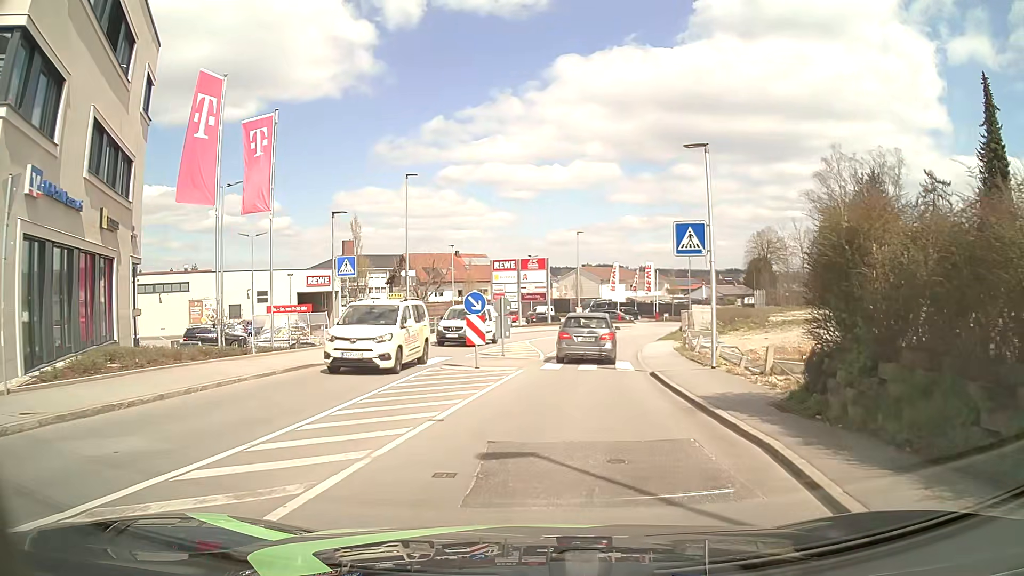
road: tertiary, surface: asphalt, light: Day
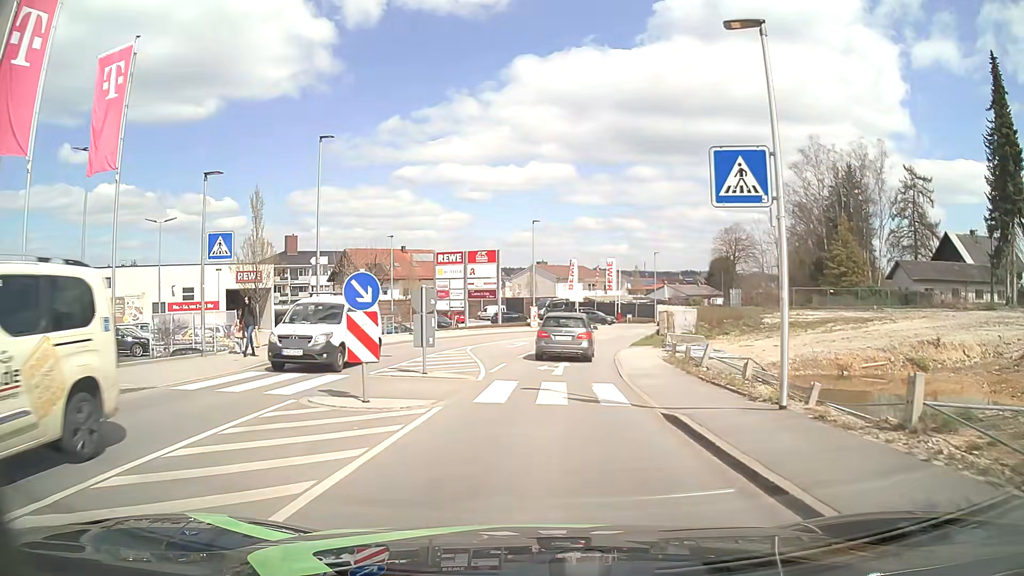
(+0.3, +7.4) m; +4°
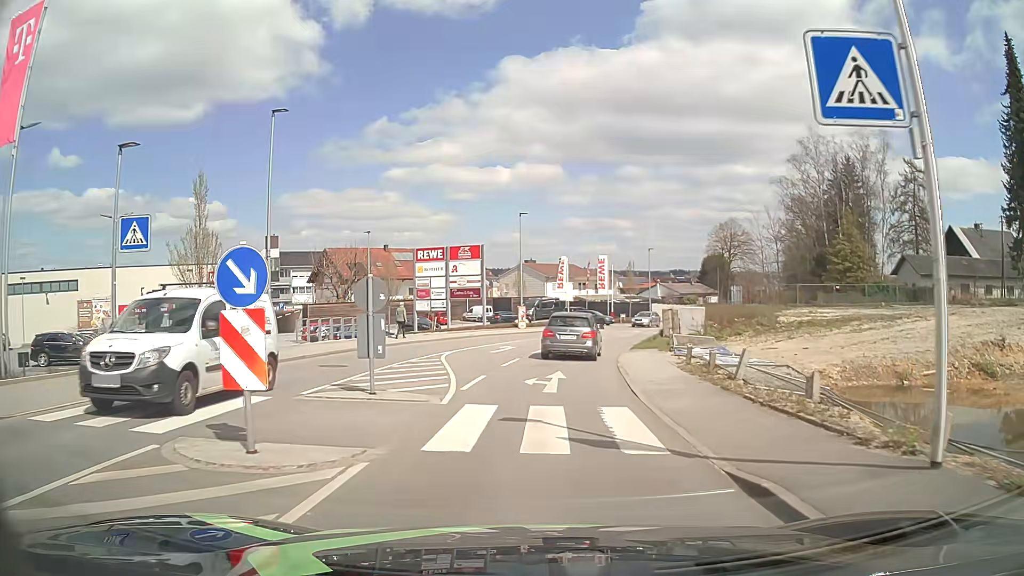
(+0.1, +4.0) m; +2°
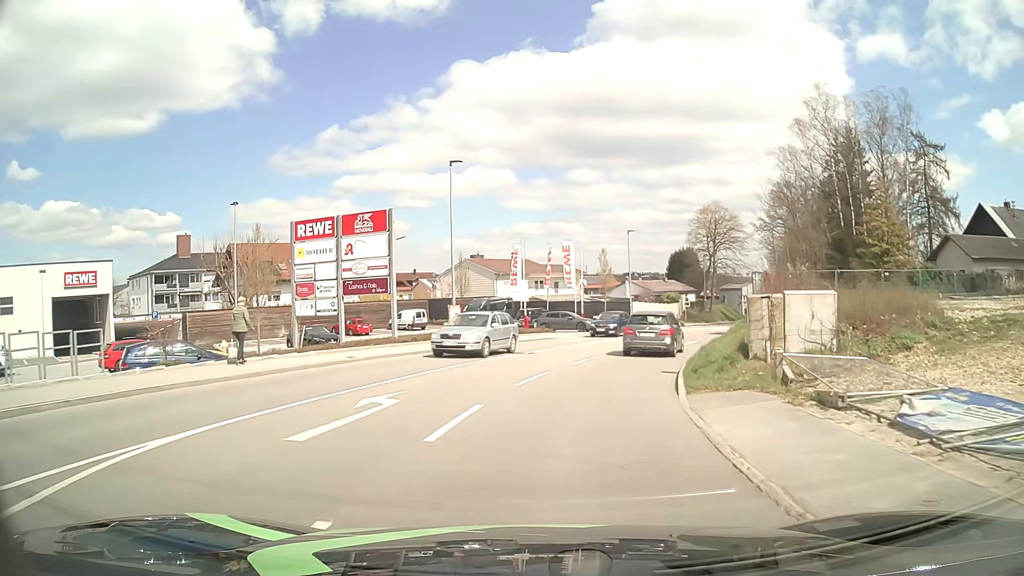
(+0.2, +17.3) m; +3°
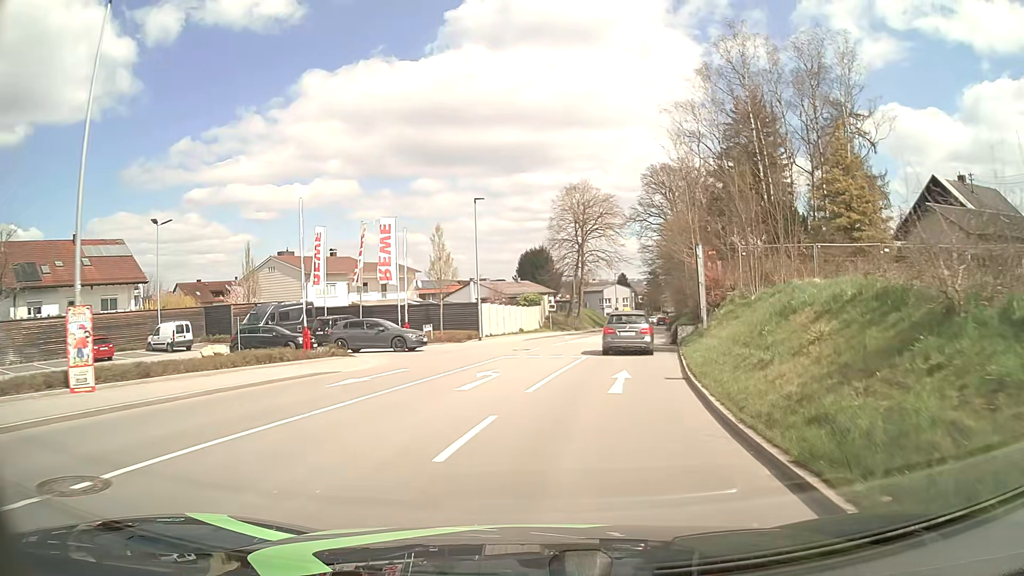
(+2.0, +18.4) m; +13°
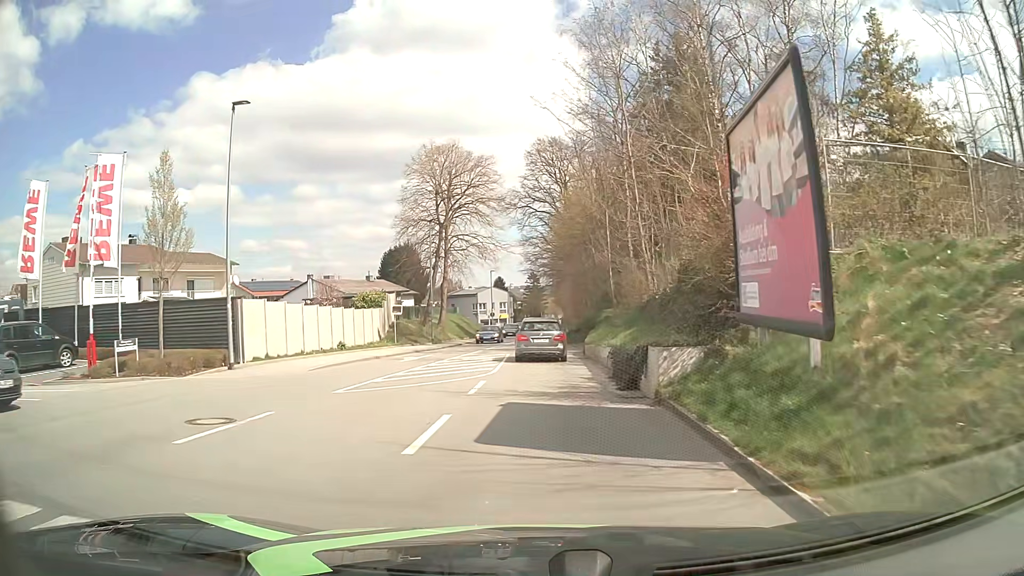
(+2.1, +18.8) m; +11°
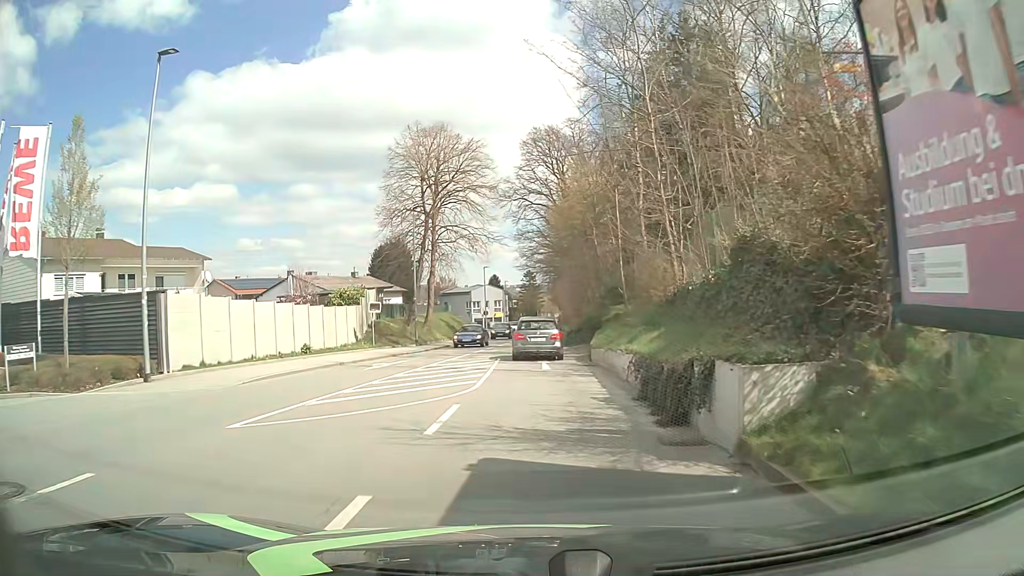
(0.0, +4.6) m; 0°
